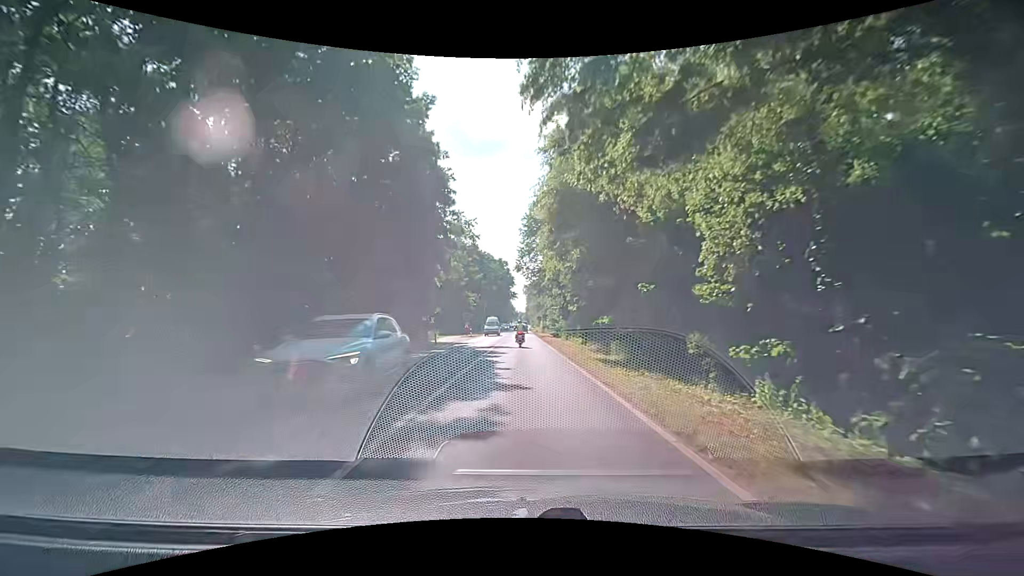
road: secondary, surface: asphalt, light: Day
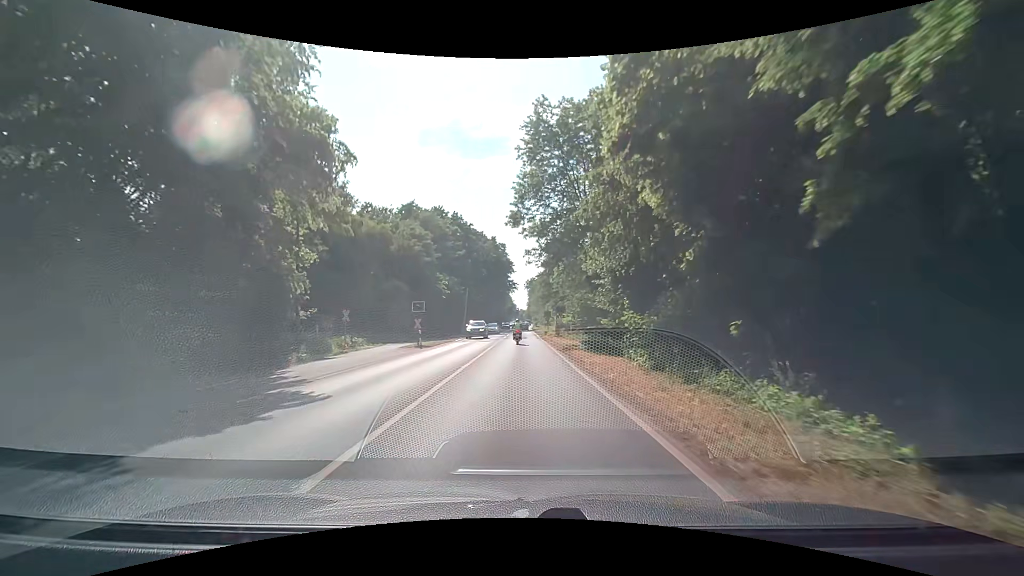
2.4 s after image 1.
(-0.5, +31.0) m; -1°
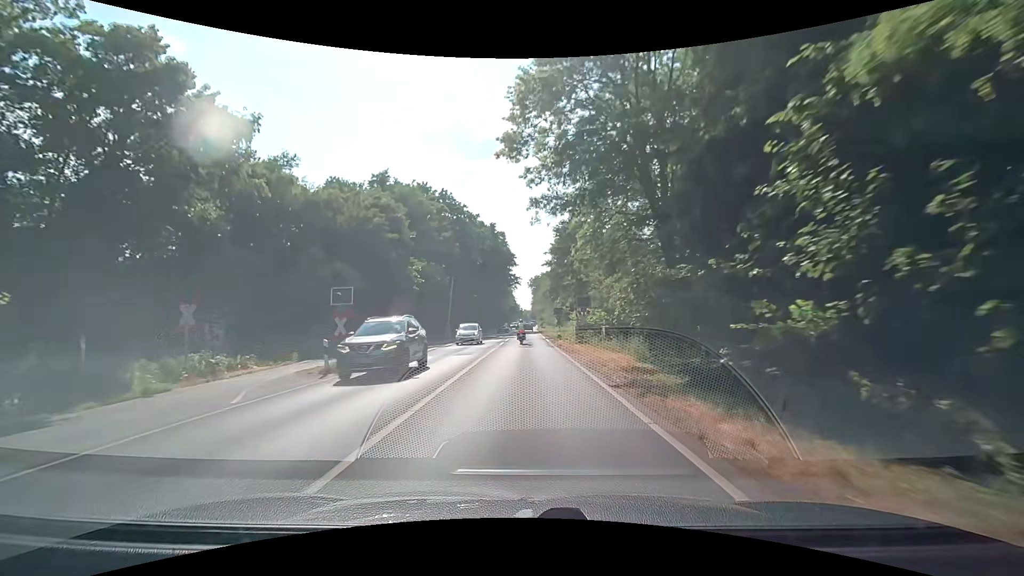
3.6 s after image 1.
(+0.1, +15.5) m; 0°
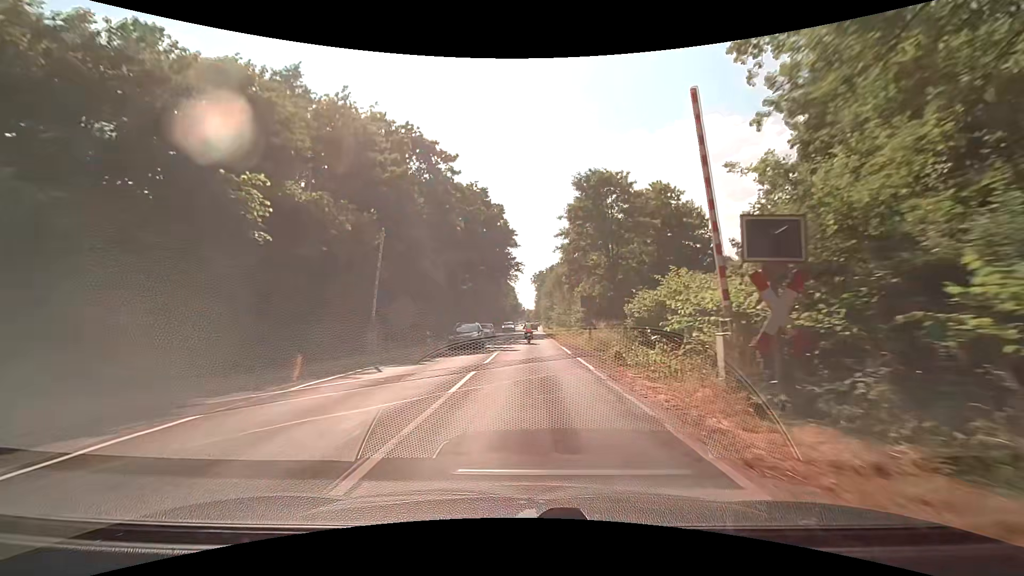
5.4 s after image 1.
(-0.2, +23.6) m; -1°
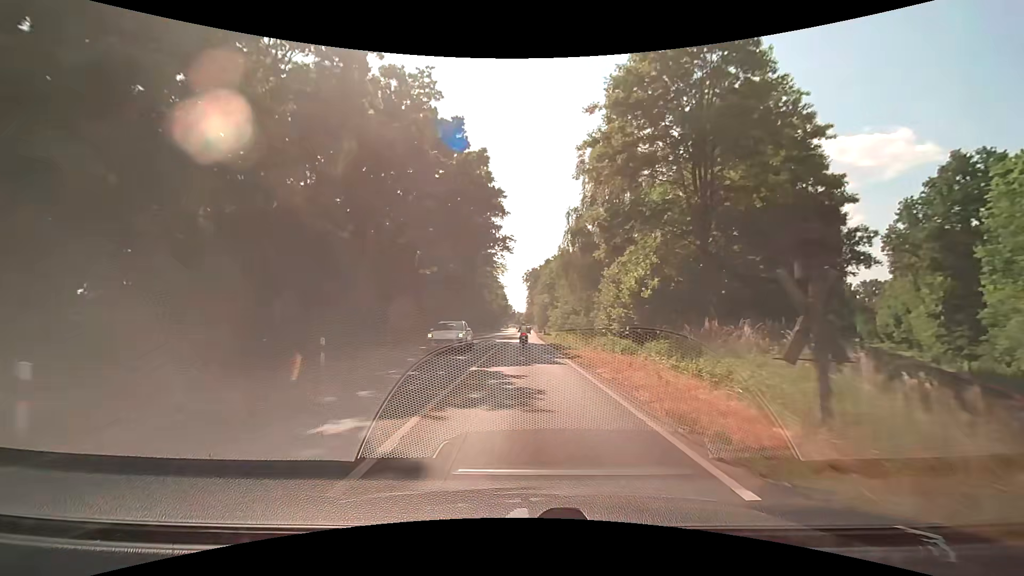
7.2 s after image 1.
(+0.3, +24.3) m; +2°
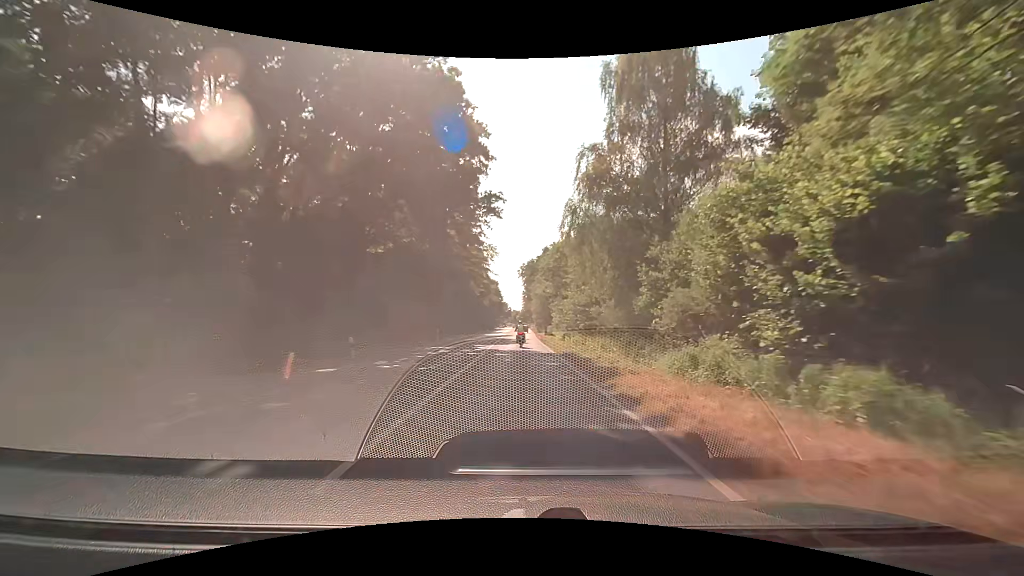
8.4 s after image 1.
(+0.1, +16.6) m; 0°
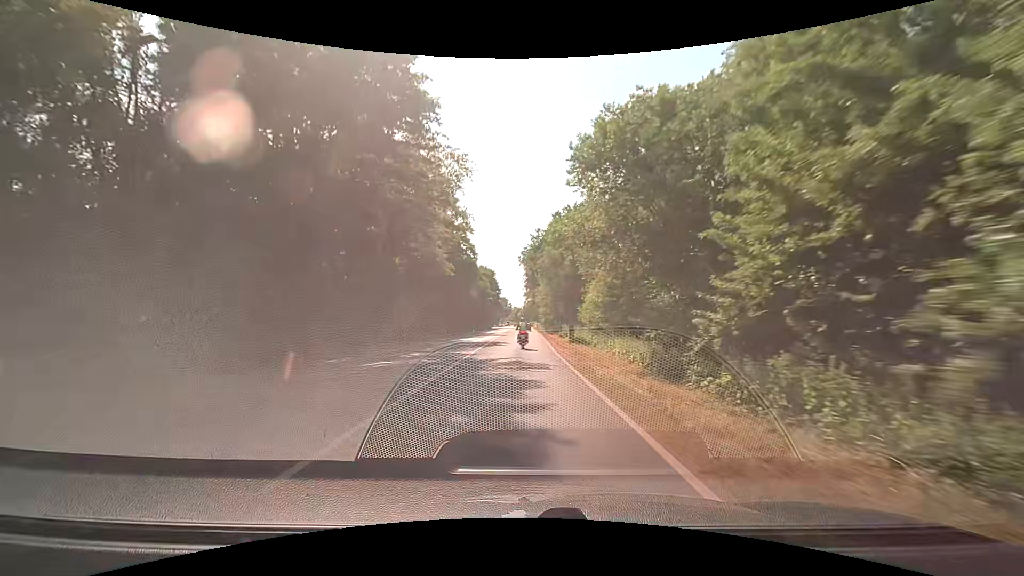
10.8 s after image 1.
(+0.4, +33.4) m; 0°
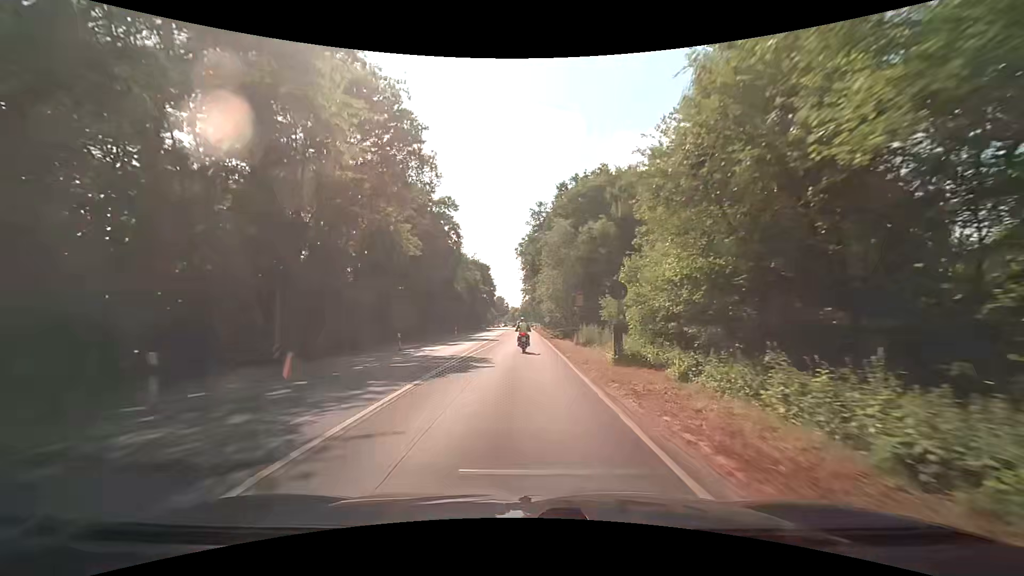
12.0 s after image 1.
(+0.2, +16.4) m; 0°
(0, +10) (0, +20) (0, +30) (0, +40) (0, +50) (0, +60) (+1, +70) (+1, +80) (+1, +90) (+1, +100) m
